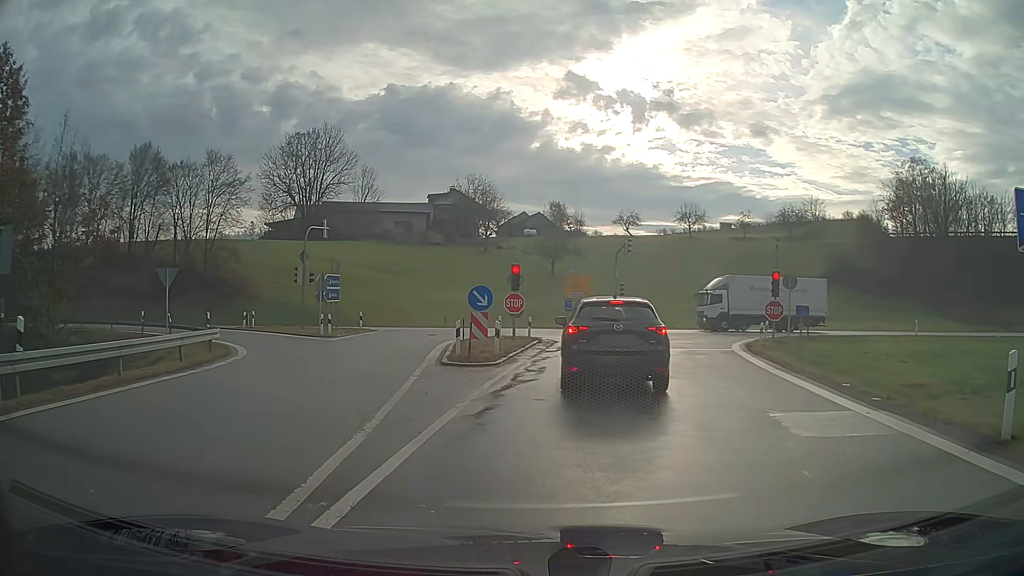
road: motorway_link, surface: asphalt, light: Day
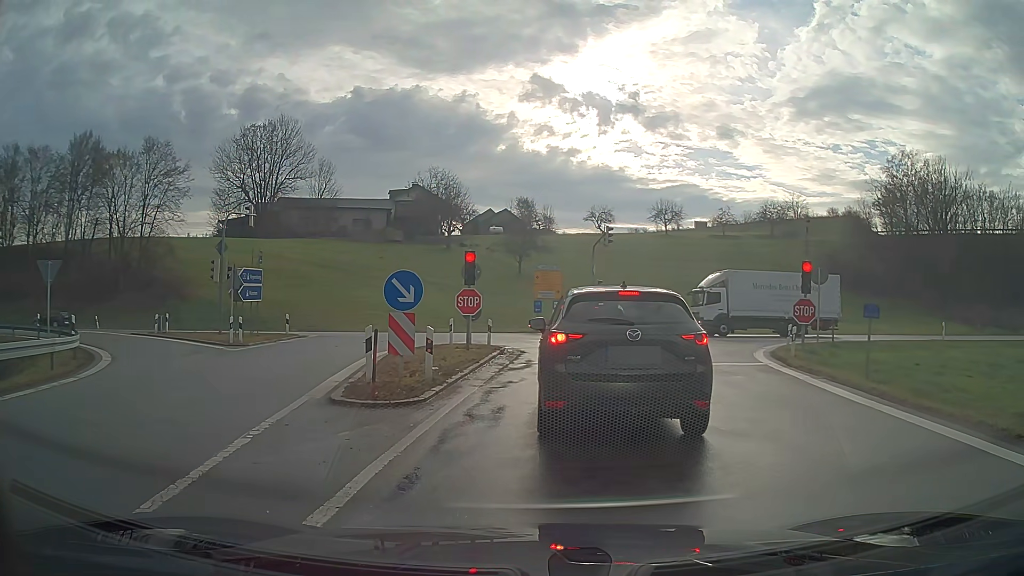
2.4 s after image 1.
(+0.1, +6.8) m; +3°
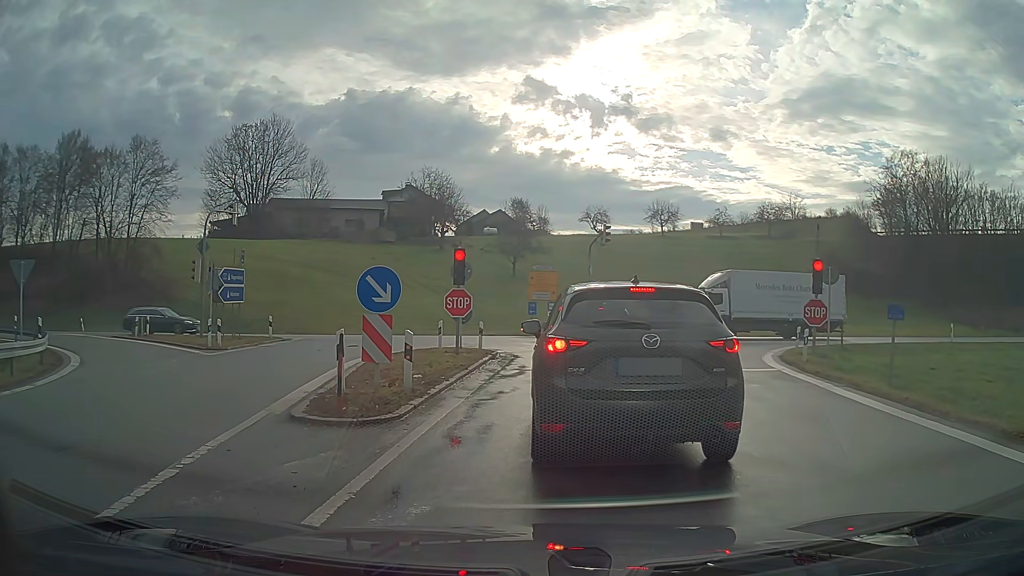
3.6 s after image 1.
(0.0, +1.4) m; 0°
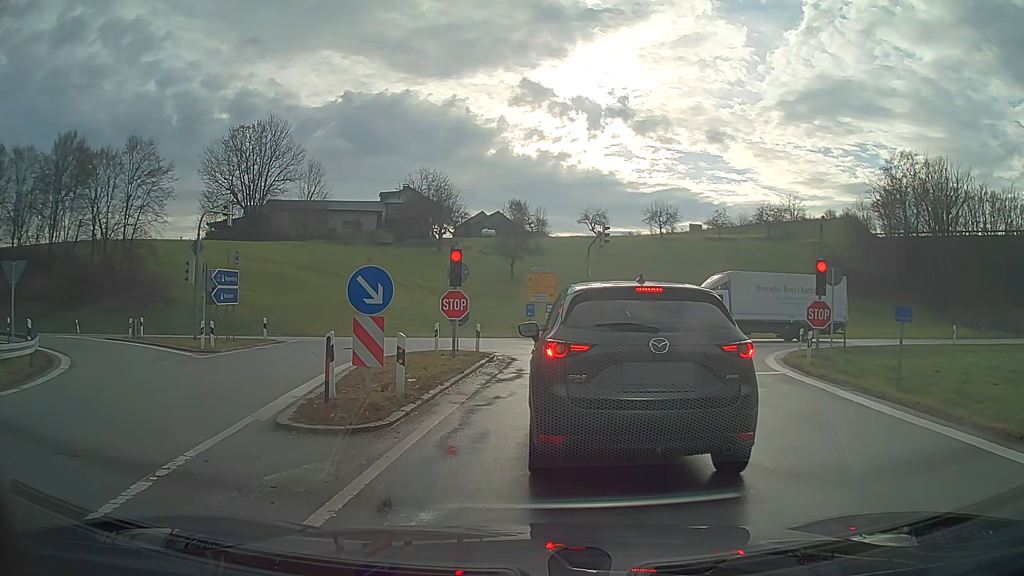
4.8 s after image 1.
(0.0, +0.5) m; 0°
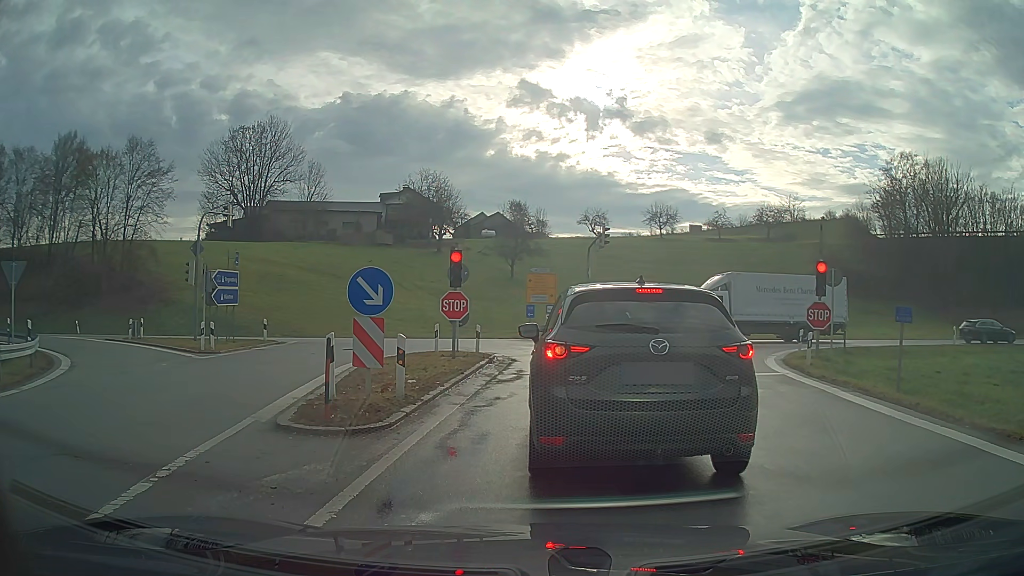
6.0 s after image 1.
(0.0, +0.1) m; 0°
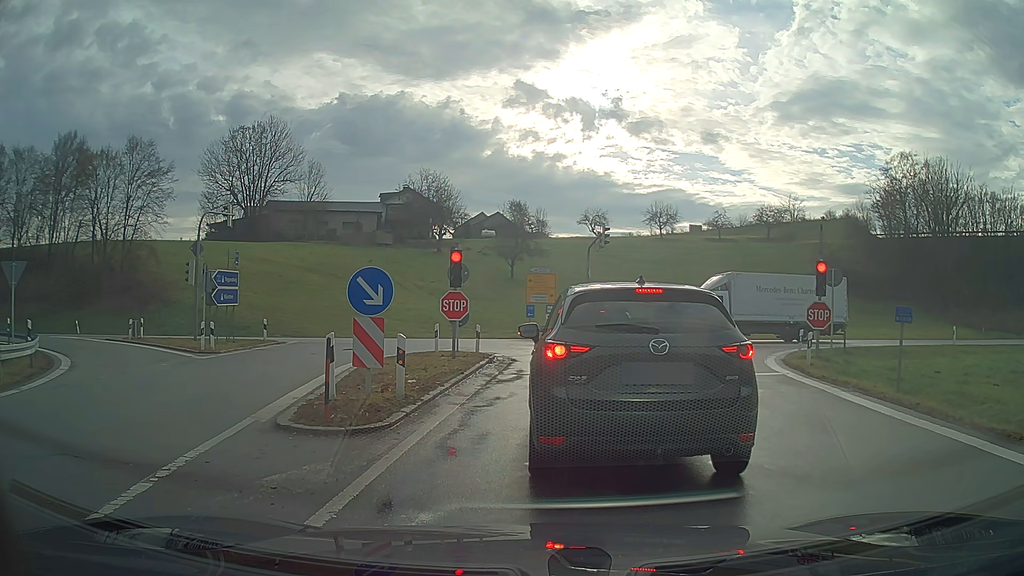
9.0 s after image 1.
(0.0, 0.0) m; 0°
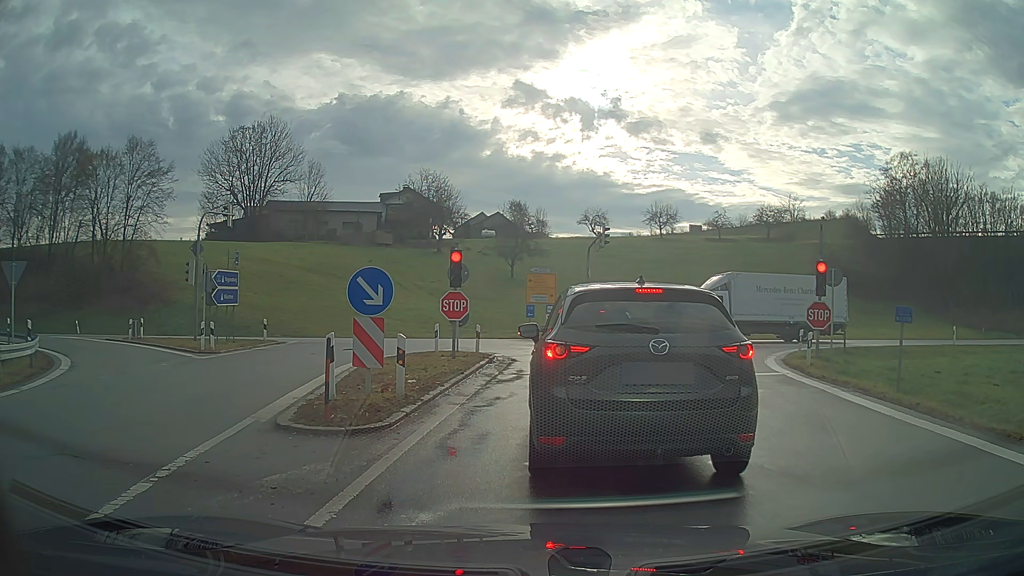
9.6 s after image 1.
(0.0, 0.0) m; 0°
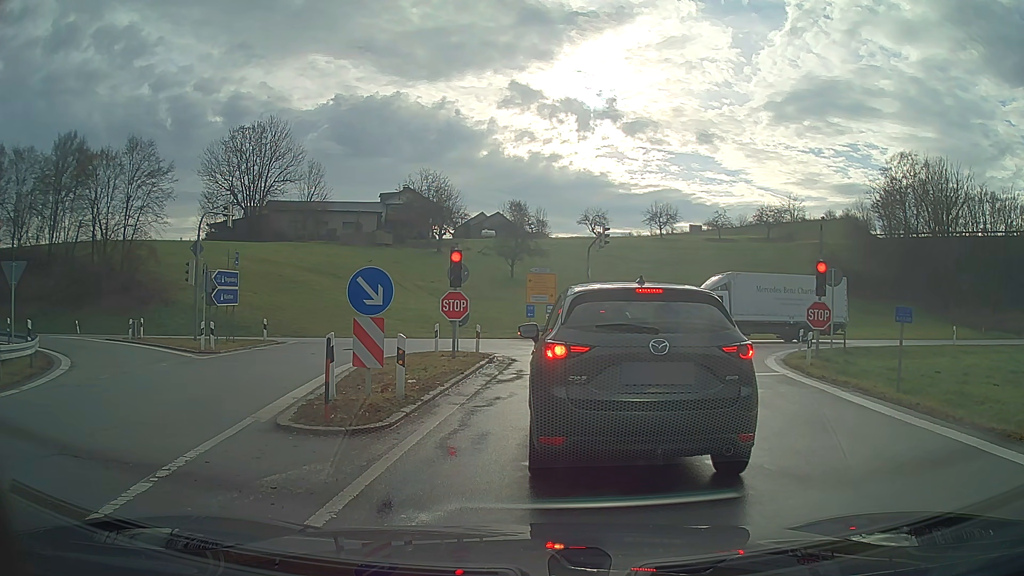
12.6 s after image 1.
(0.0, 0.0) m; 0°
(0, +10) (+1, +20) (-2, +30) (-9, +36) (-19, +38) (-29, +39) (-39, +39) (-49, +39) (-59, +39) (-69, +39) m
